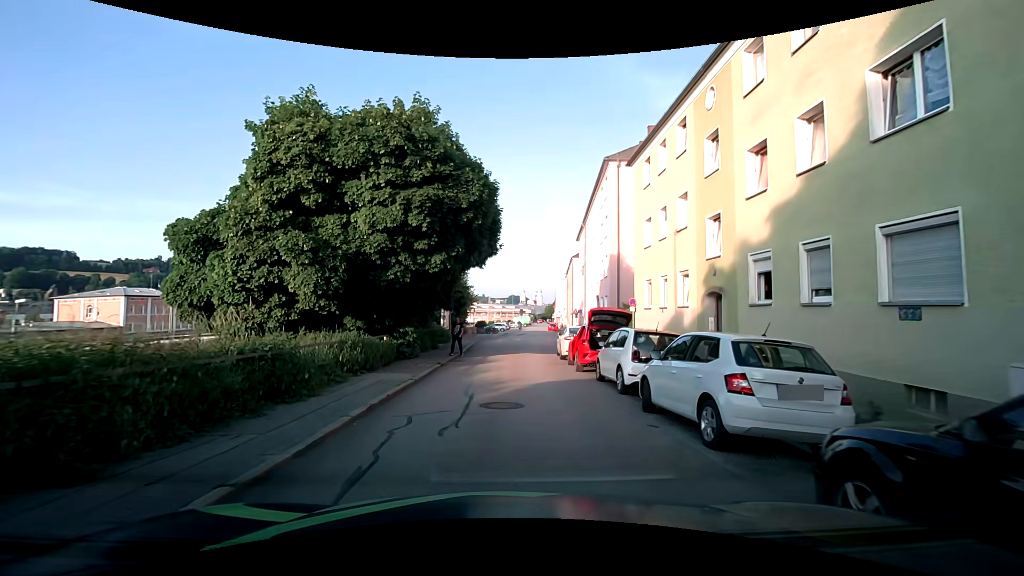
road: residential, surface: asphalt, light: Day
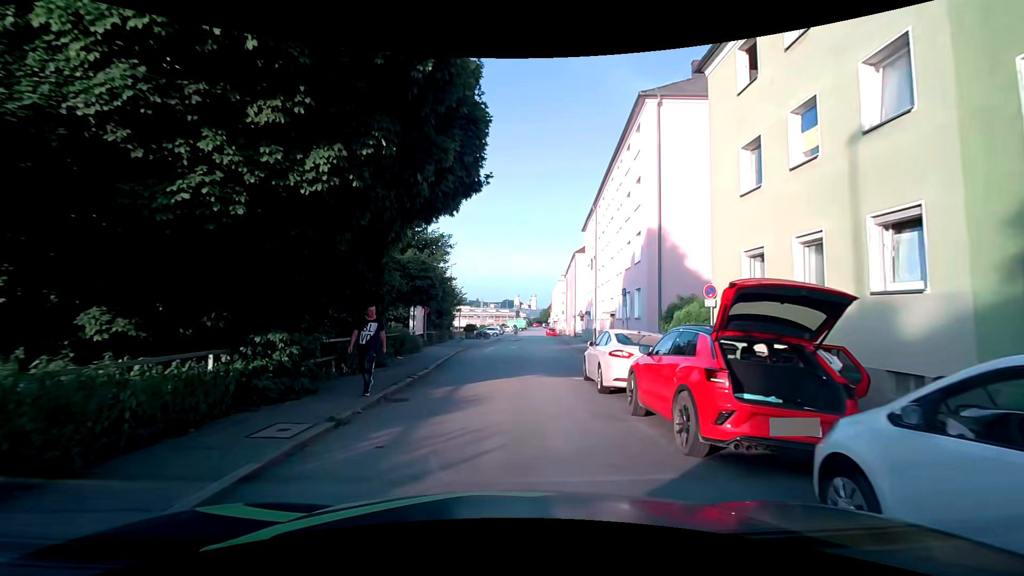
(+0.1, +10.1) m; +2°
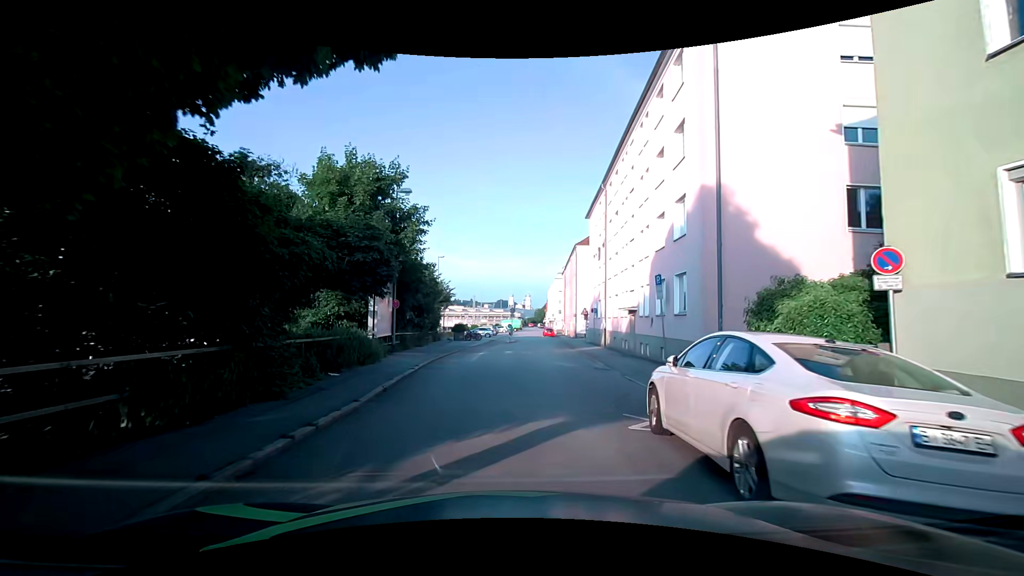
(-0.1, +7.1) m; 0°
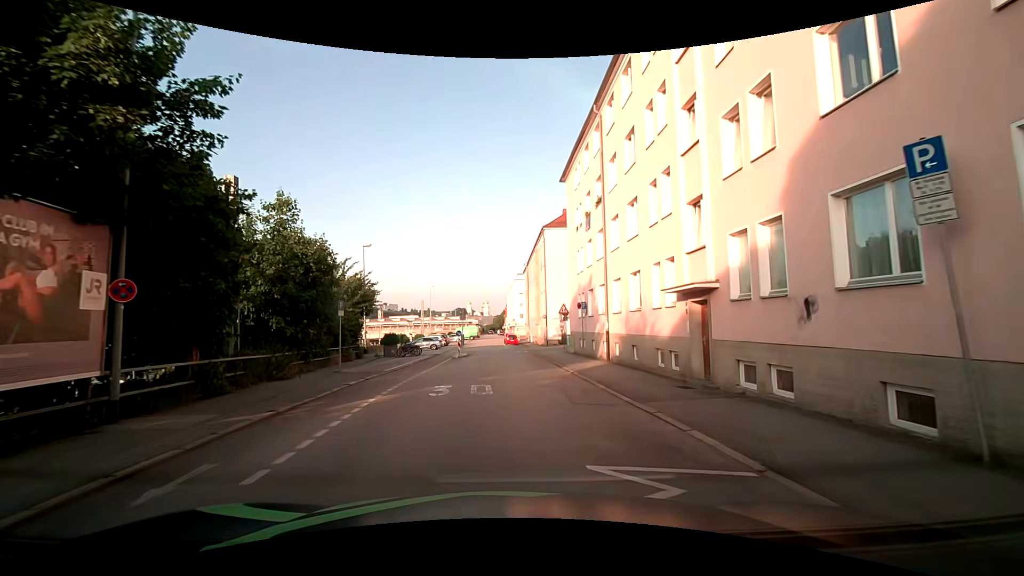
(+0.2, +14.8) m; +4°
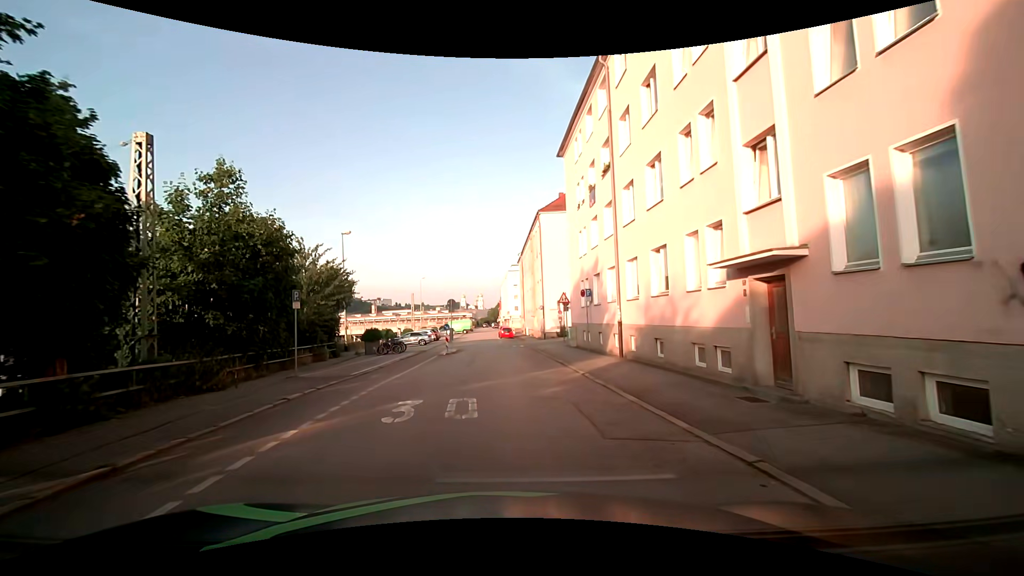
(0.0, +3.9) m; 0°
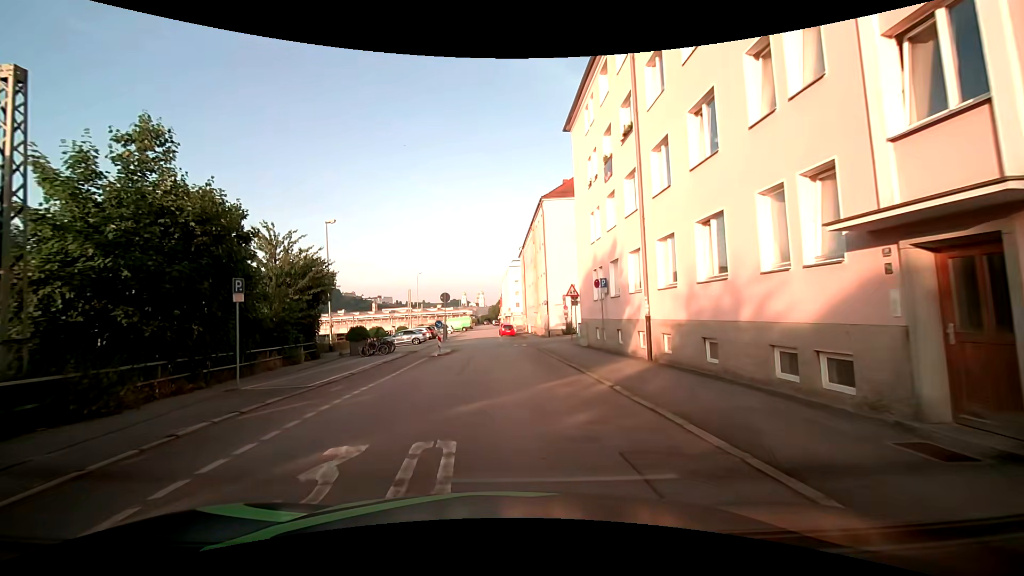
(0.0, +3.9) m; 0°
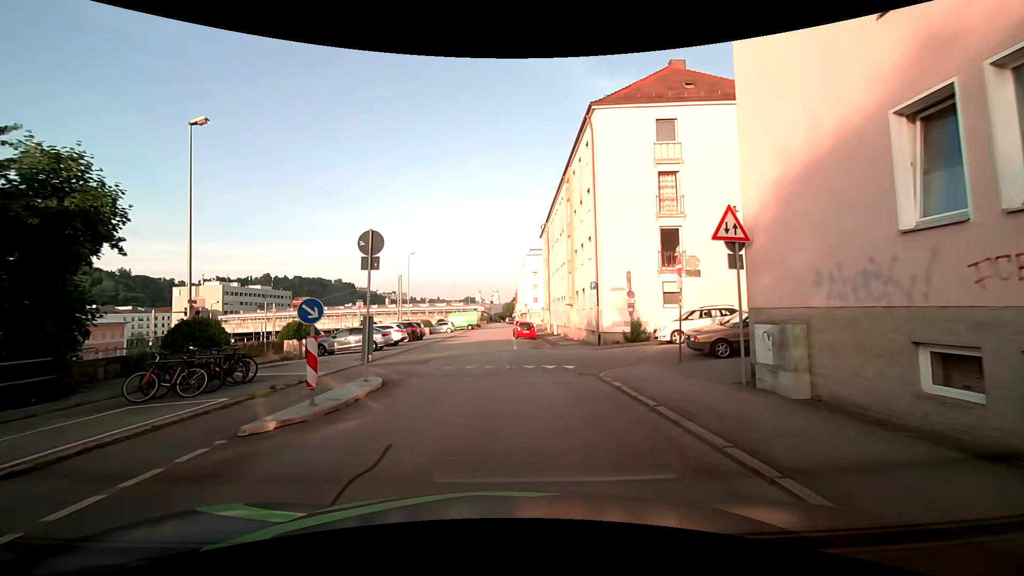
(-0.4, +18.8) m; -3°
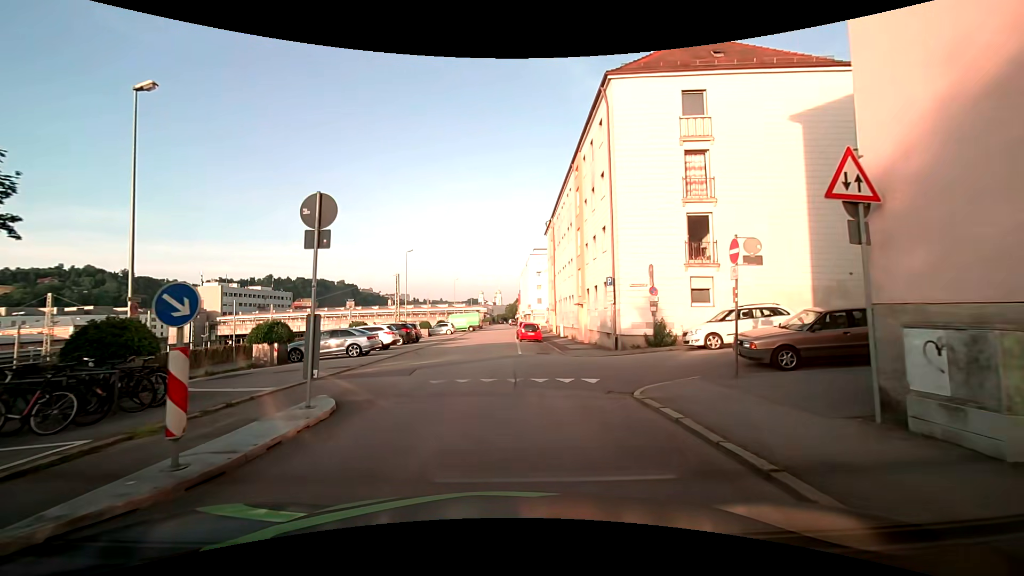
(0.0, +3.3) m; +1°
